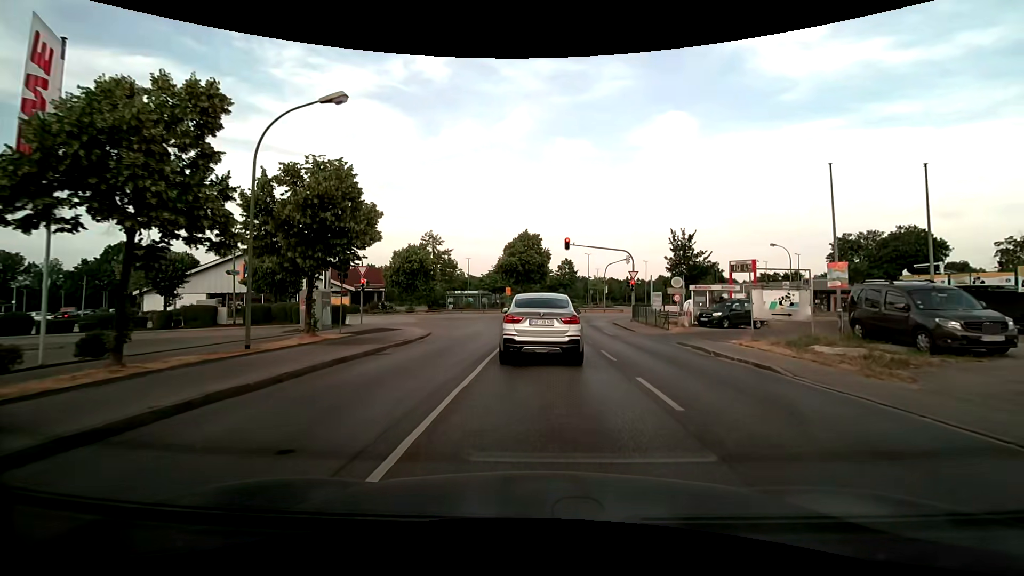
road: residential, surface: asphalt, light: Day
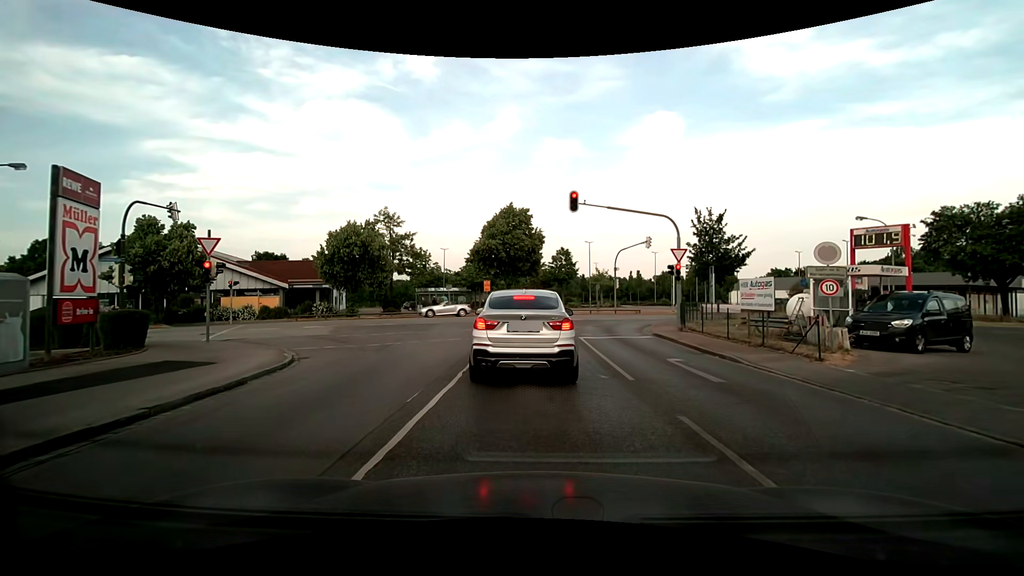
(+0.1, +15.0) m; 0°
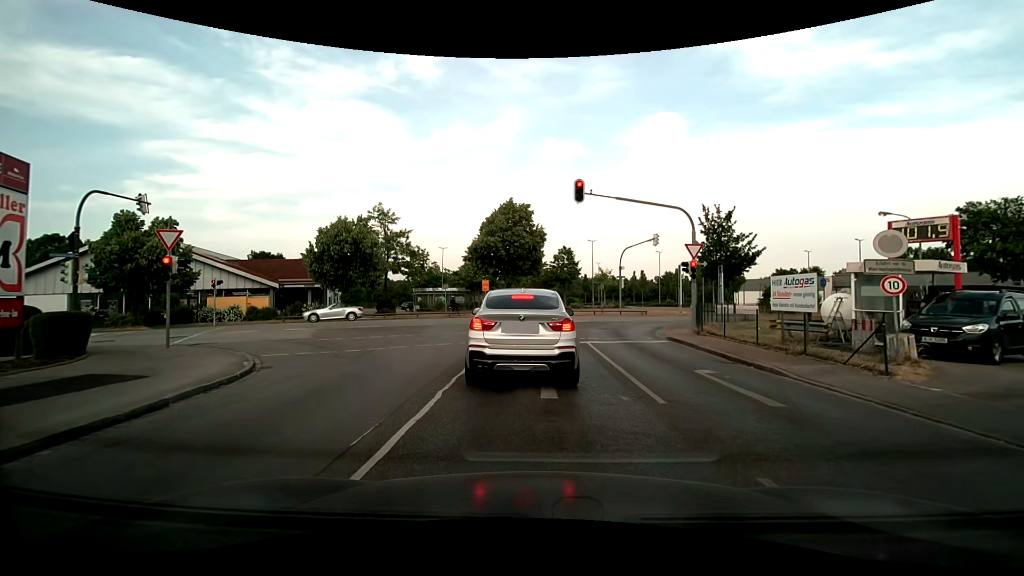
(0.0, +2.1) m; 0°
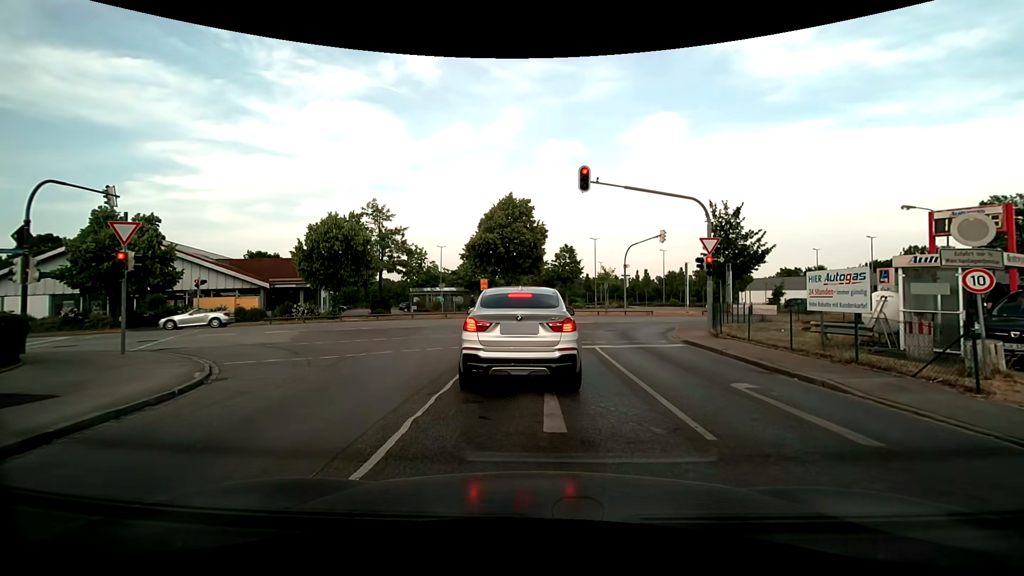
(0.0, +1.9) m; 0°
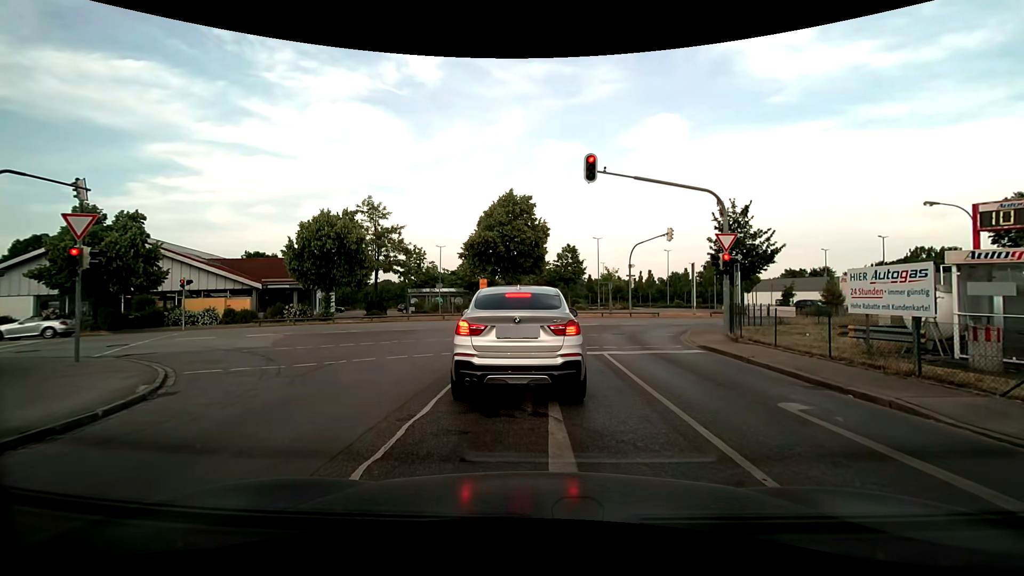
(0.0, +1.6) m; -1°
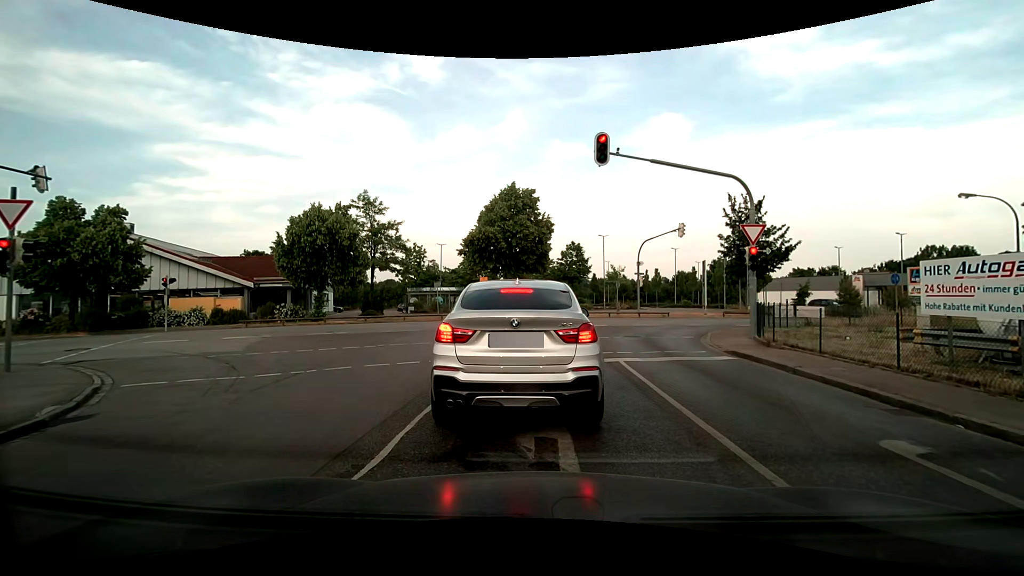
(0.0, +1.8) m; 0°
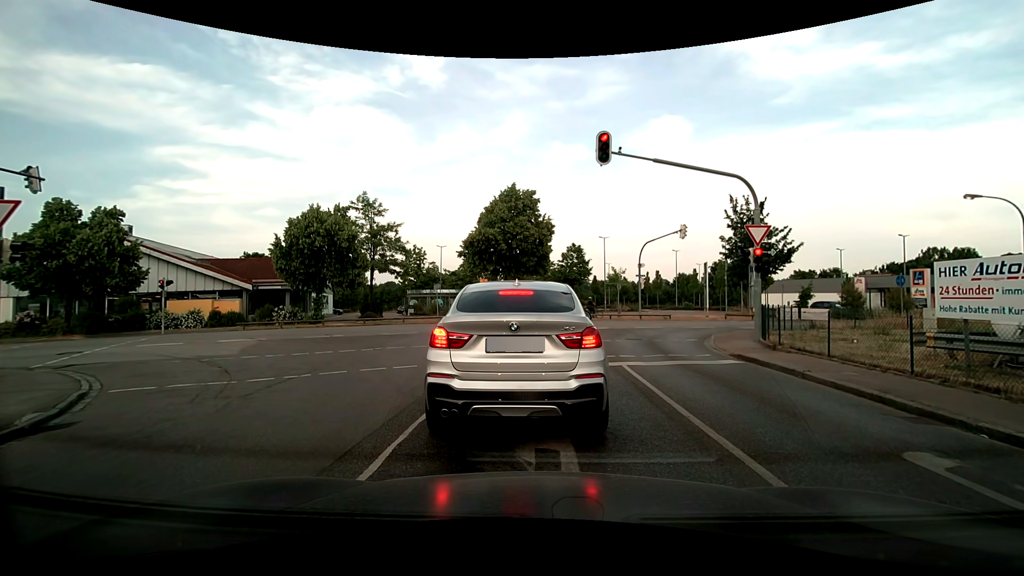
(0.0, +0.3) m; 0°
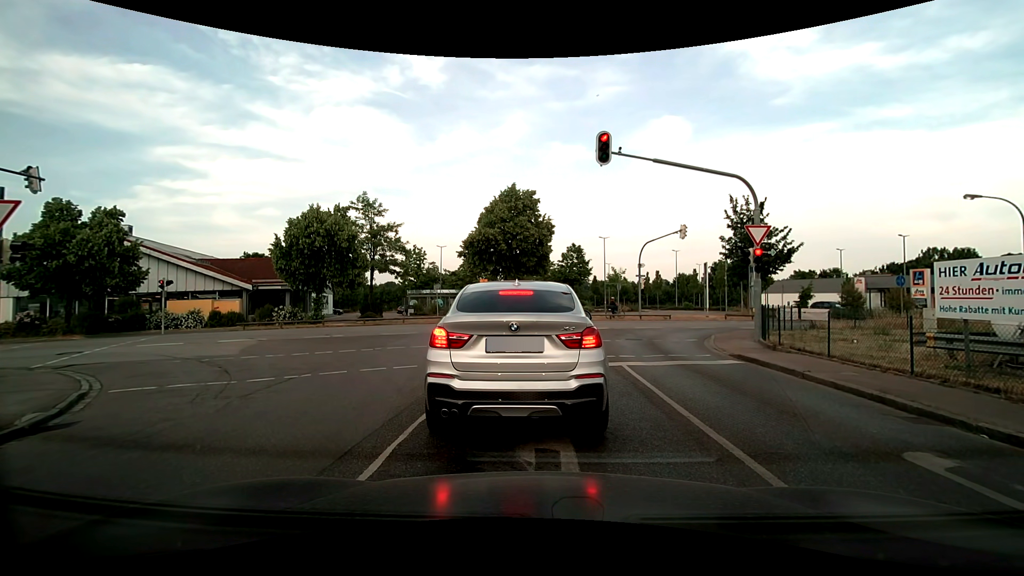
(0.0, 0.0) m; 0°
(0, +10) (-3, +19) (-11, +26) (-20, +27) (-30, +26) (-40, +22) (-49, +19) (-58, +16) (-68, +12) (-77, +9) m
